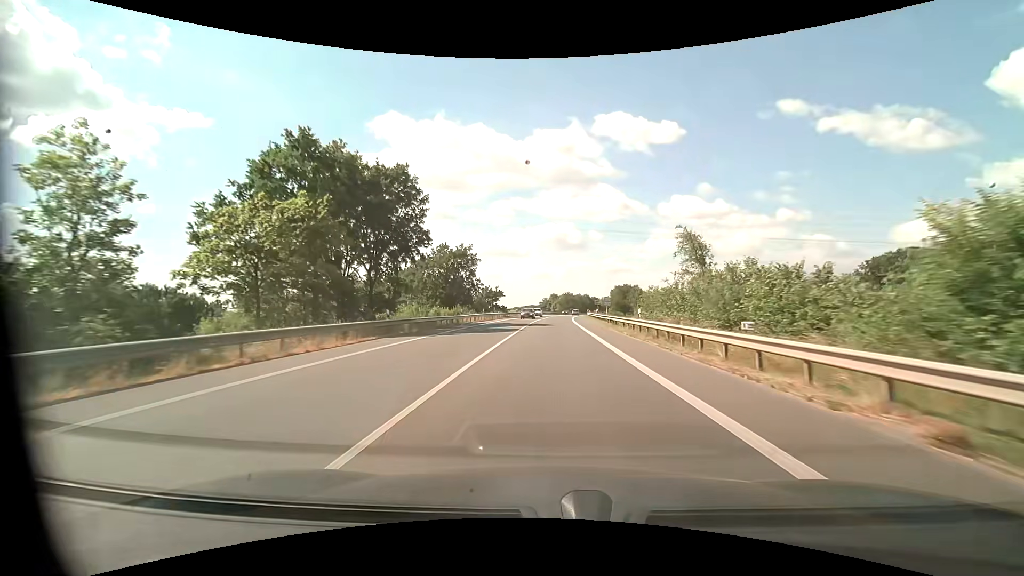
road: primary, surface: asphalt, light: Day
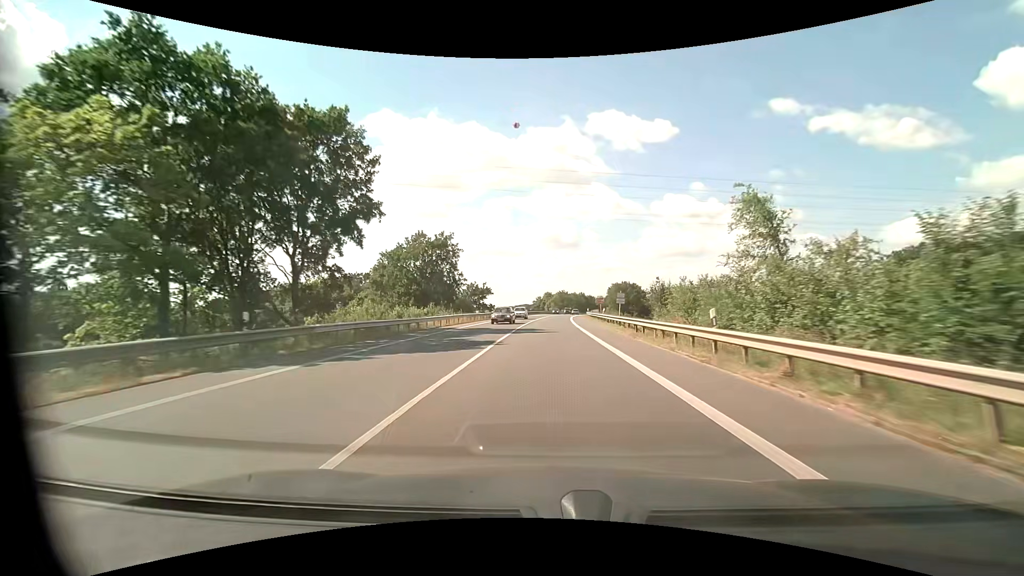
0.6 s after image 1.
(+0.1, +11.7) m; +1°
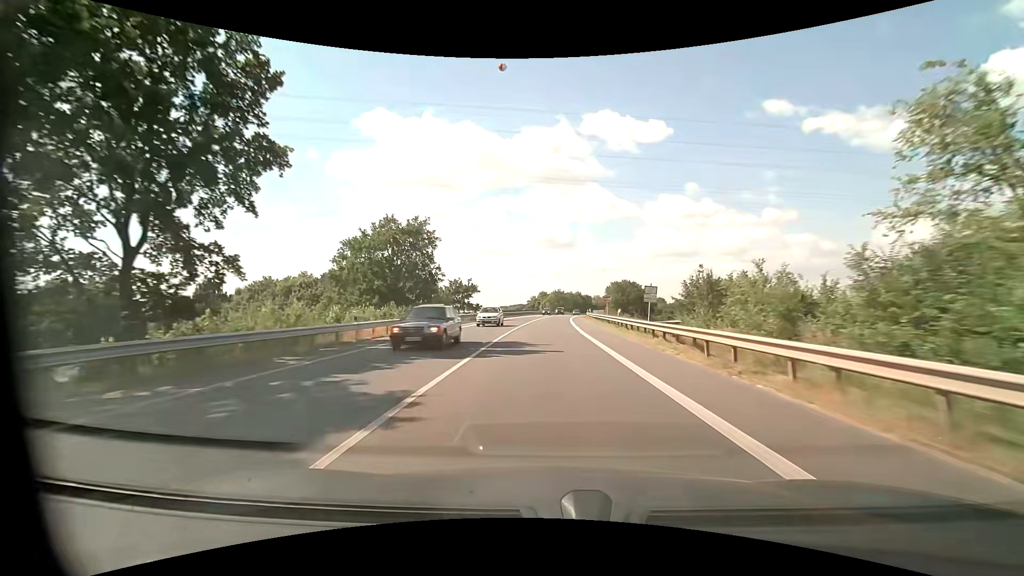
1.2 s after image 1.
(+0.1, +11.7) m; +1°
(0, +10) (0, +20) (0, +30) (0, +40) (+1, +50) (+1, +60) (+2, +70) (+2, +80) (+3, +90) (+4, +100) m
